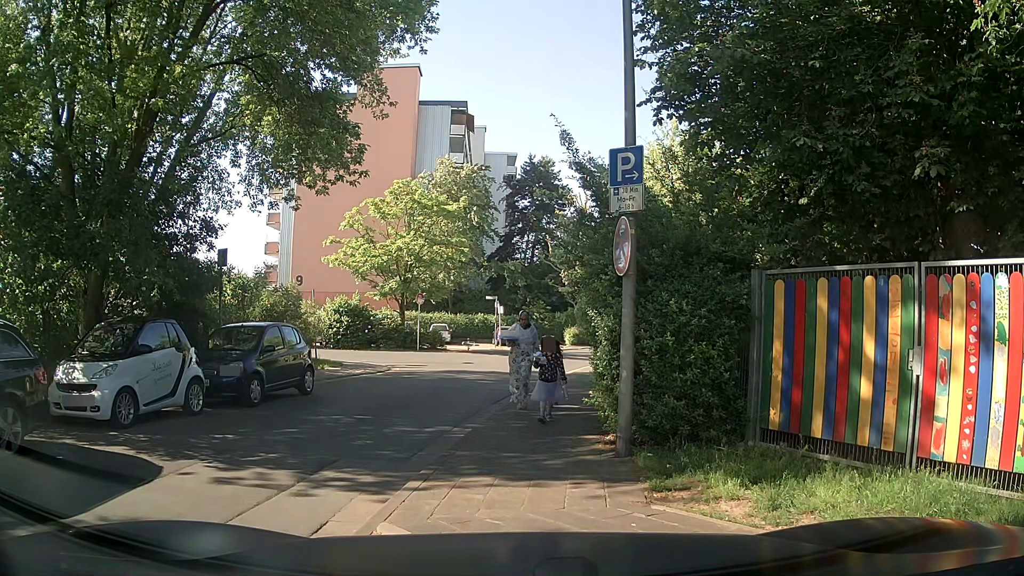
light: Day
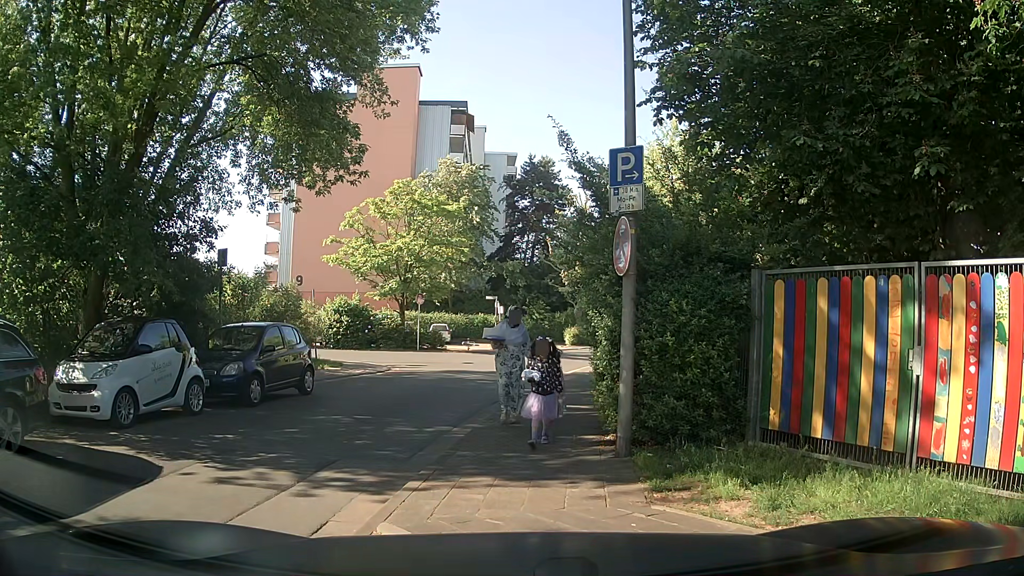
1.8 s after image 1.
(0.0, 0.0) m; 0°
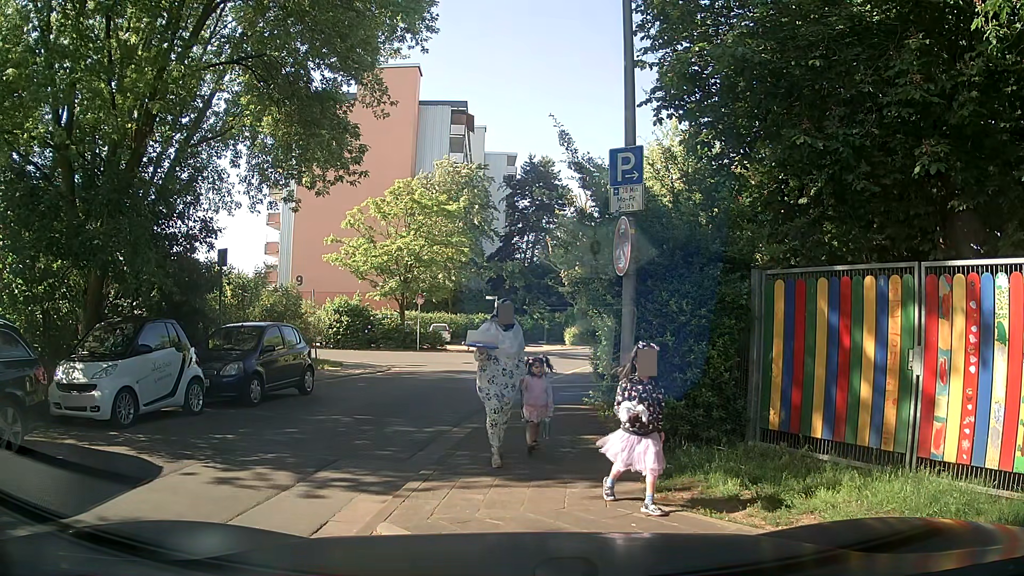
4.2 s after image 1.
(0.0, 0.0) m; 0°
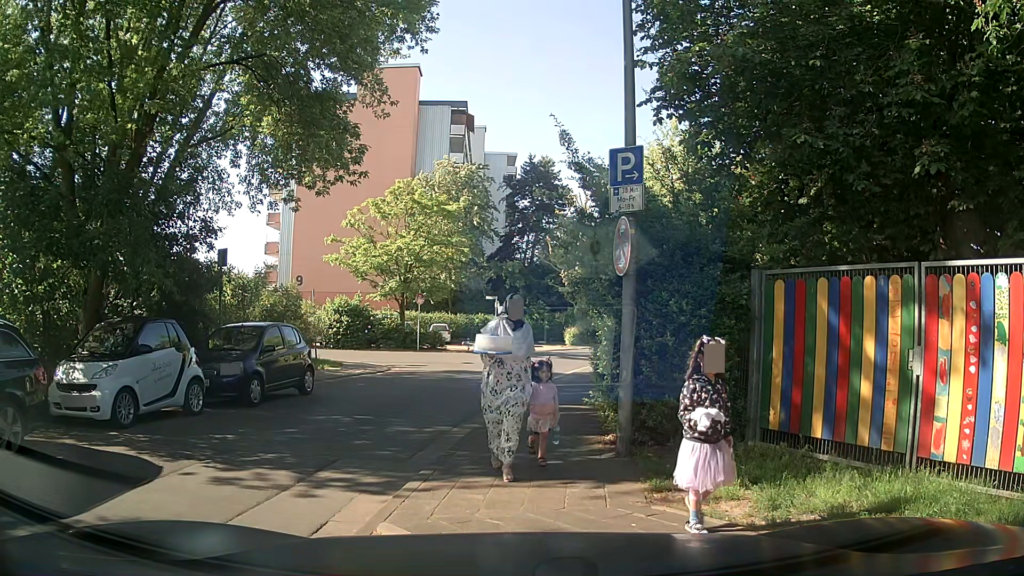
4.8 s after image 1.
(0.0, 0.0) m; 0°
